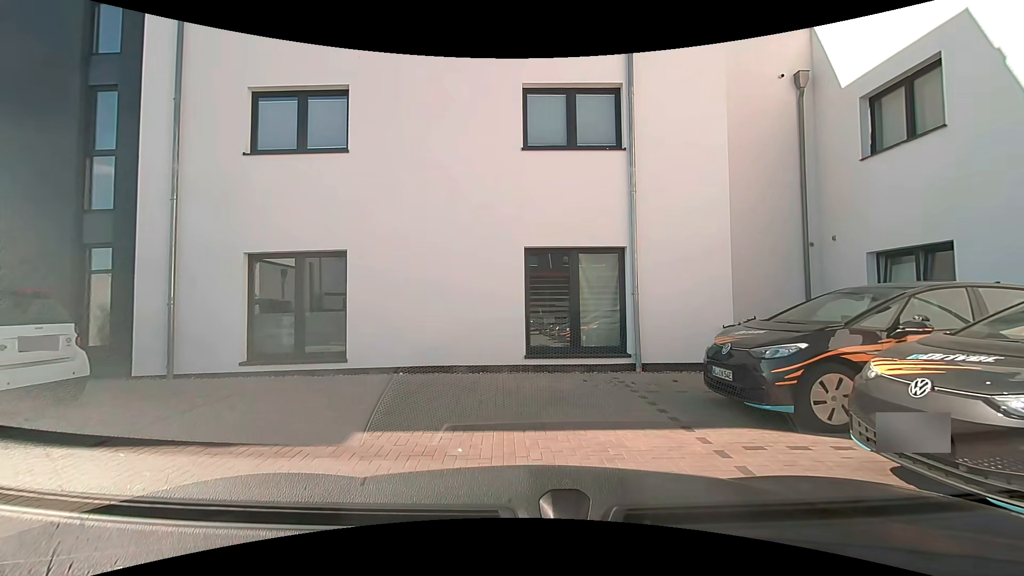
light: Day
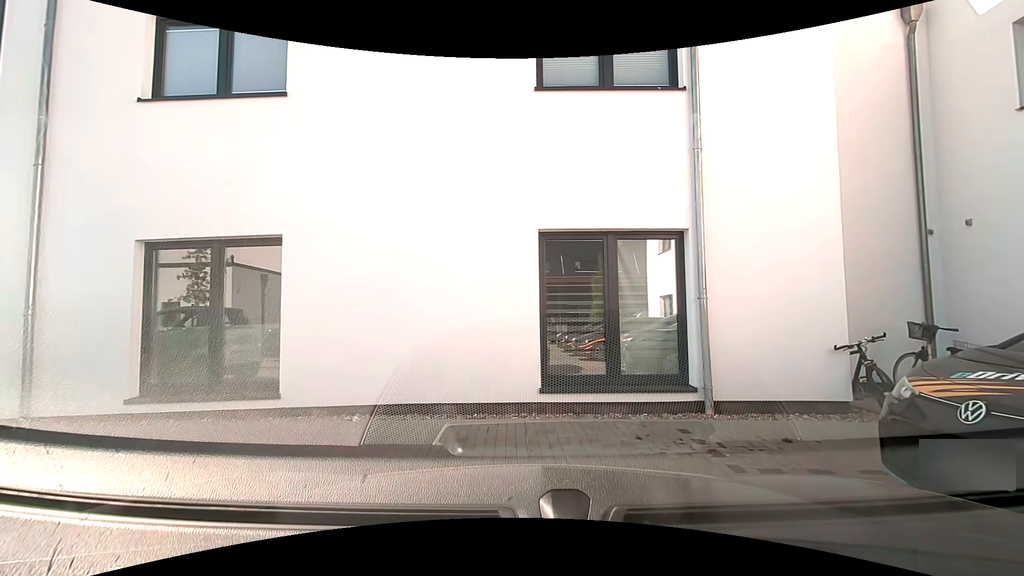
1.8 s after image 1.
(0.0, +3.0) m; +1°
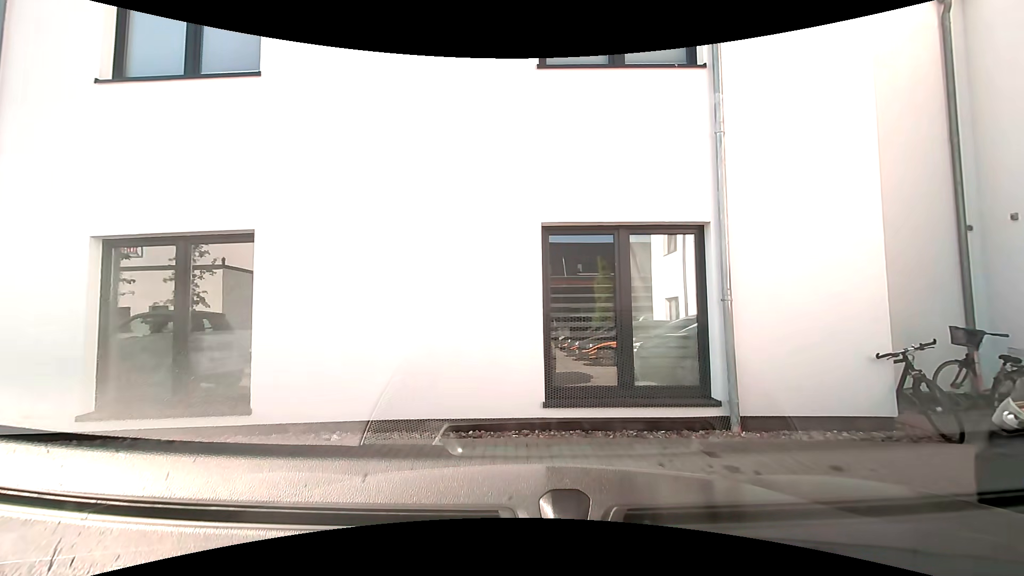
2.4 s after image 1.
(0.0, +0.7) m; 0°
